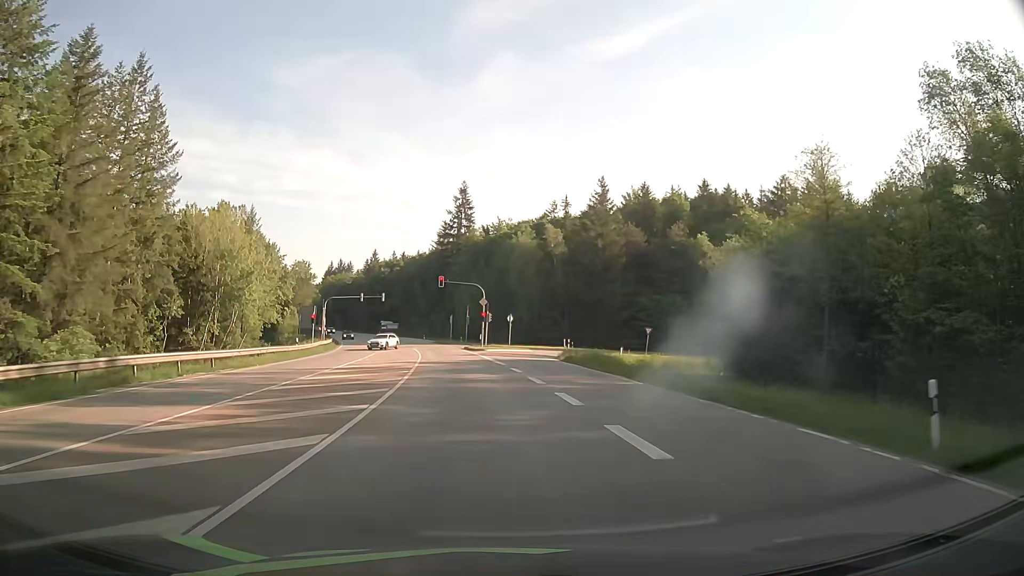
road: secondary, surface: asphalt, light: Day
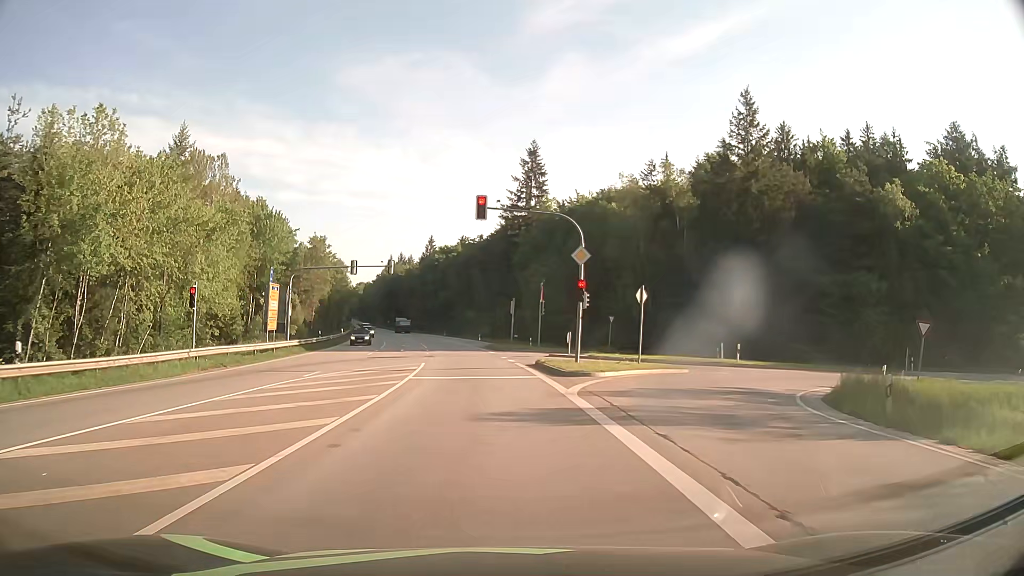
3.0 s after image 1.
(-2.2, +35.0) m; -7°
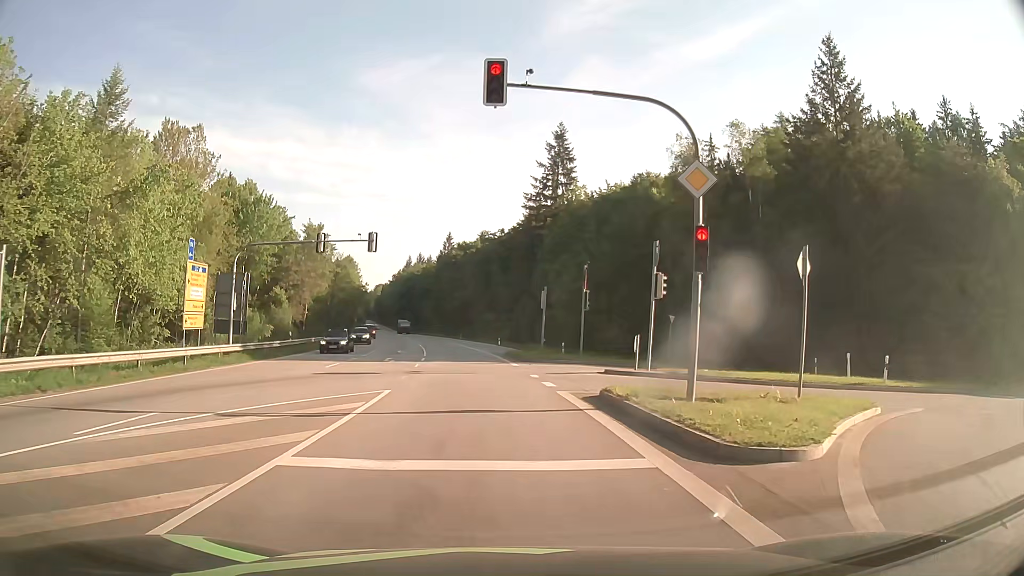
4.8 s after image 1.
(-0.2, +13.1) m; -2°
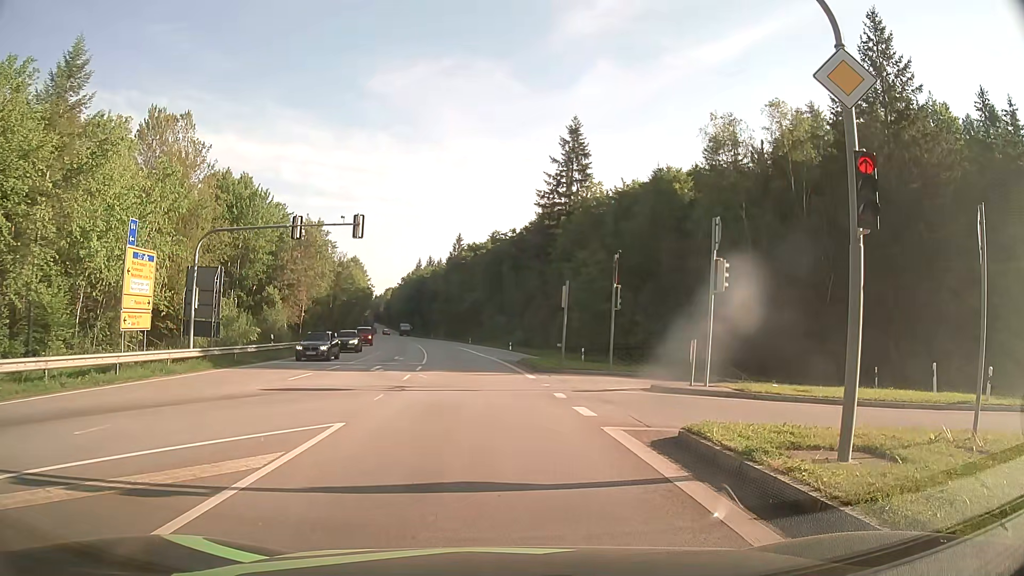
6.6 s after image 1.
(0.0, +5.2) m; -1°
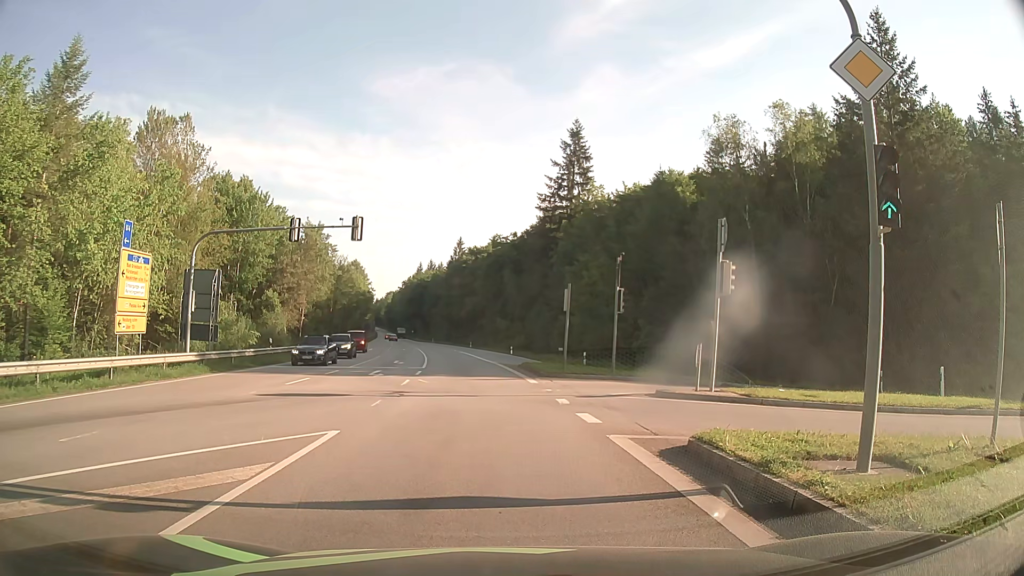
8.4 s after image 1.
(0.0, +0.4) m; 0°
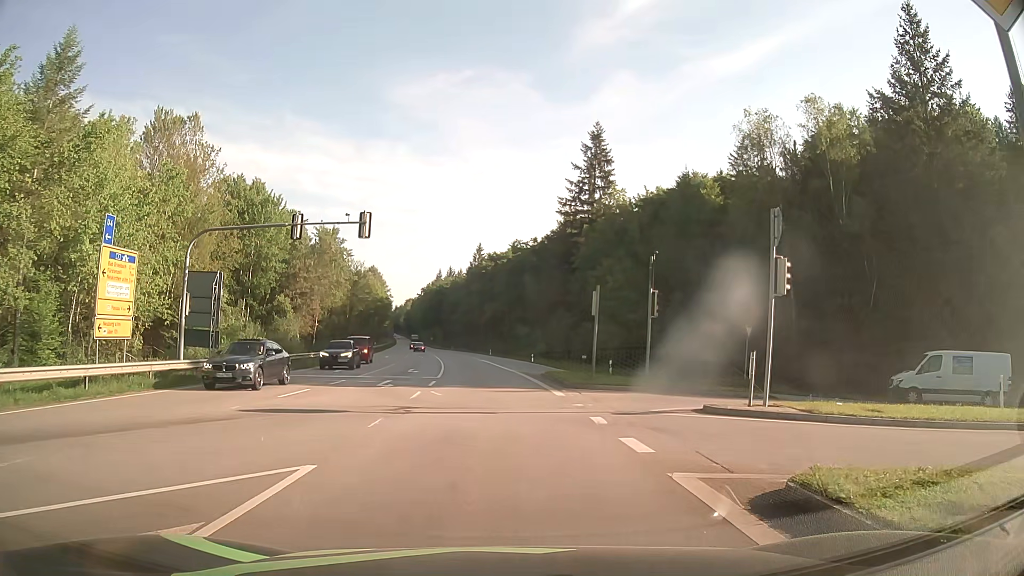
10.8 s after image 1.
(0.0, +2.8) m; -2°
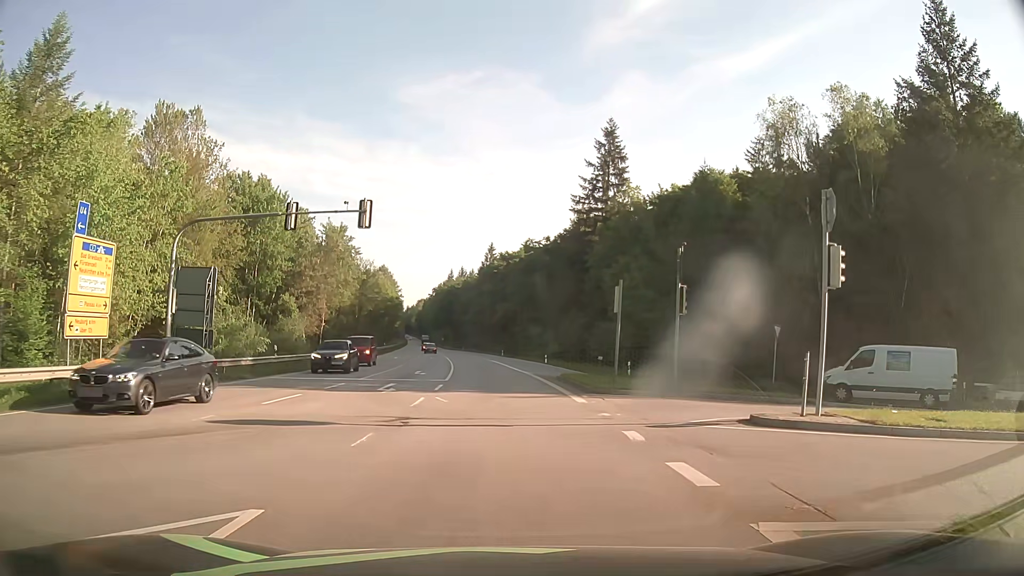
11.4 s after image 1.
(0.0, +2.4) m; -1°
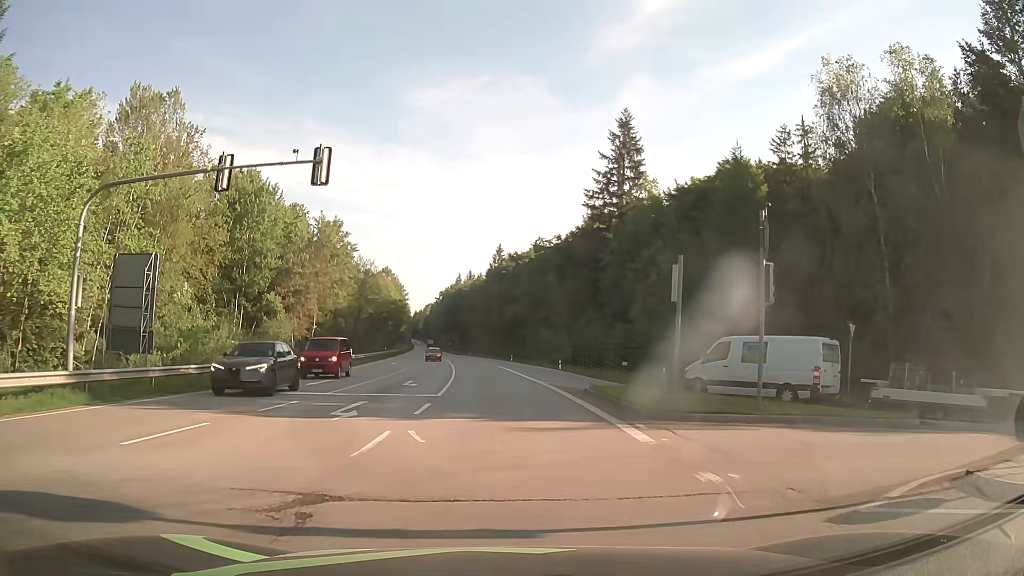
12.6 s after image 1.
(0.0, +7.0) m; 0°
(0, +10) (0, +20) (-1, +30) (-2, +40) (-3, +50) (-3, +60) (-4, +70) (-6, +80) (-7, +90) (-8, +100) m
